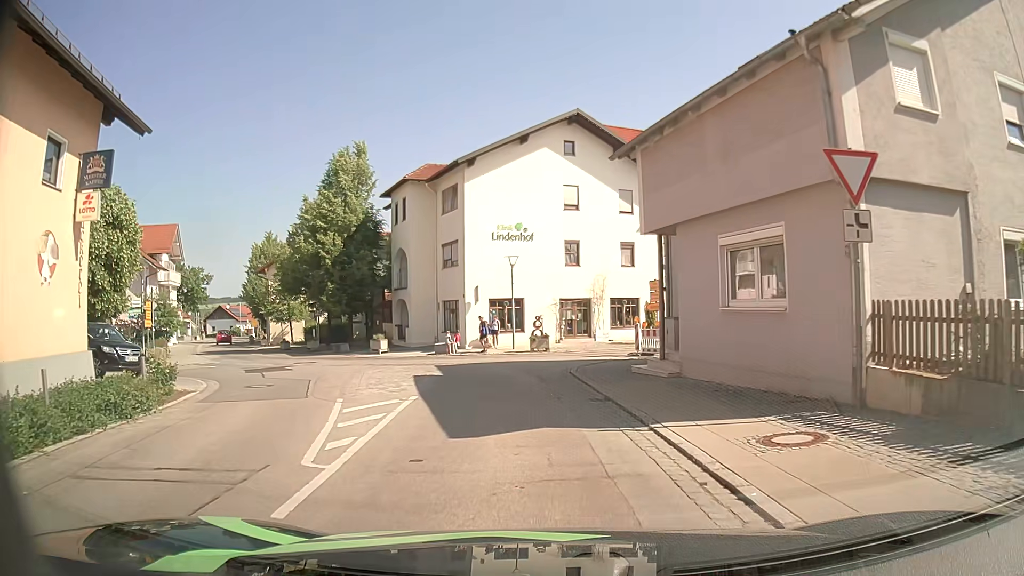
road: tertiary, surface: asphalt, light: Day
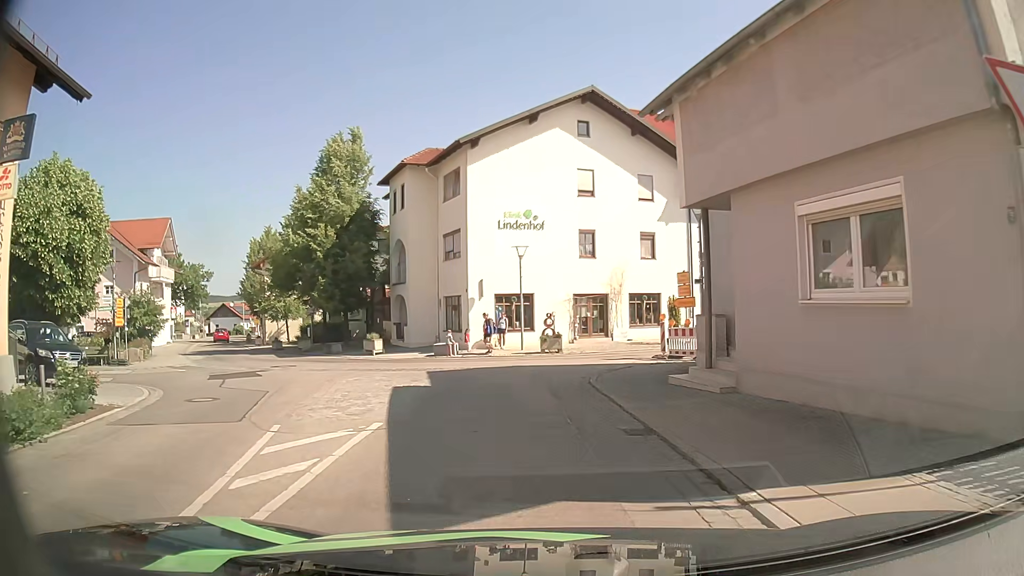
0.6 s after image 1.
(-0.1, +3.5) m; -2°
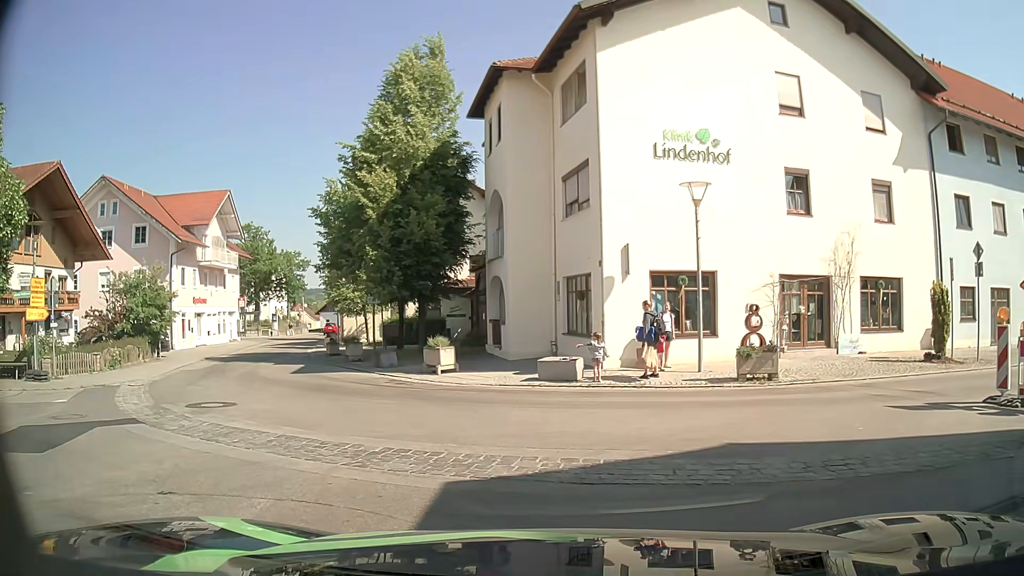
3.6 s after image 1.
(-1.1, +13.1) m; -12°
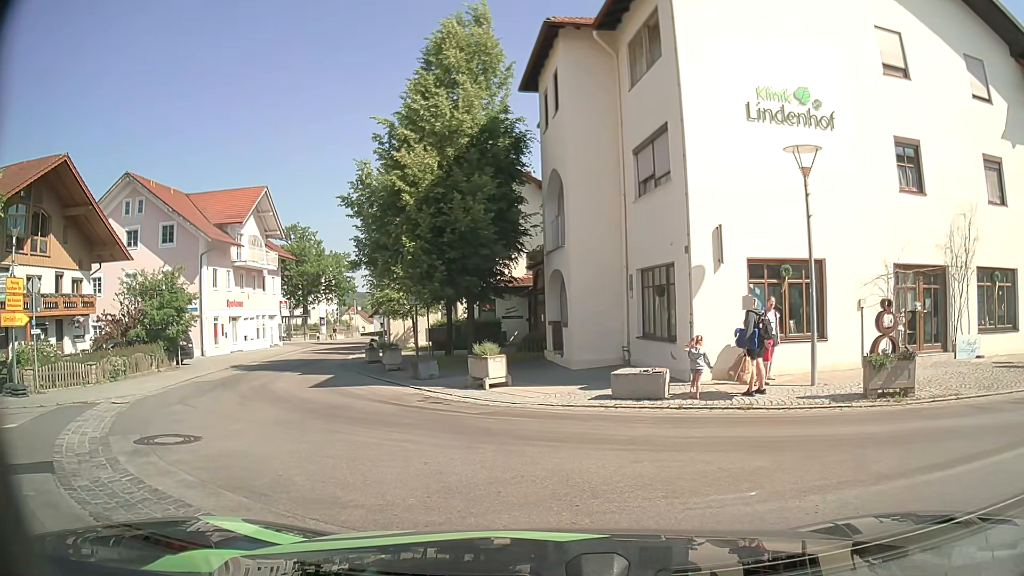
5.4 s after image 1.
(-0.1, +3.3) m; -3°
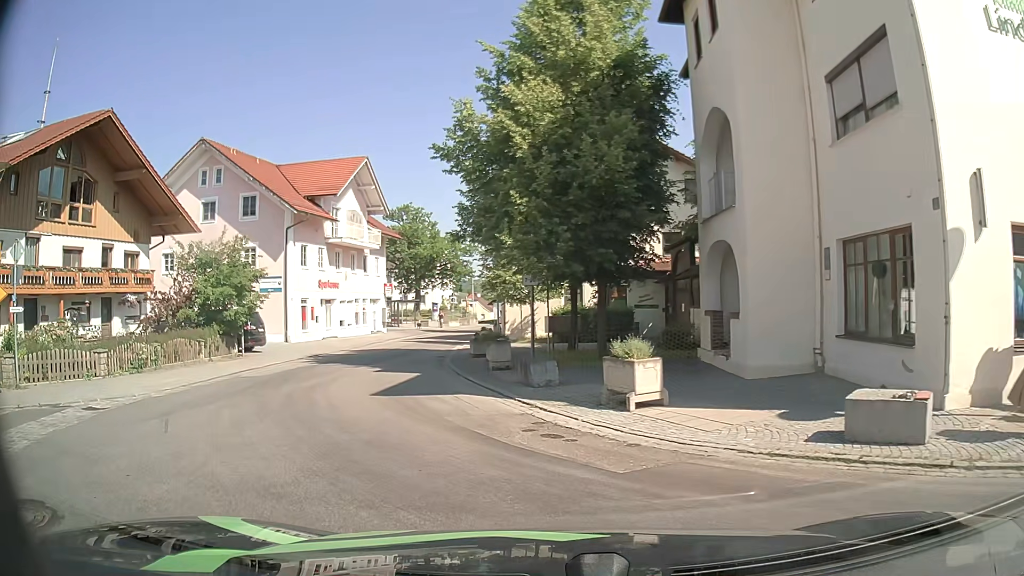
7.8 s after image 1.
(-0.7, +5.5) m; -12°
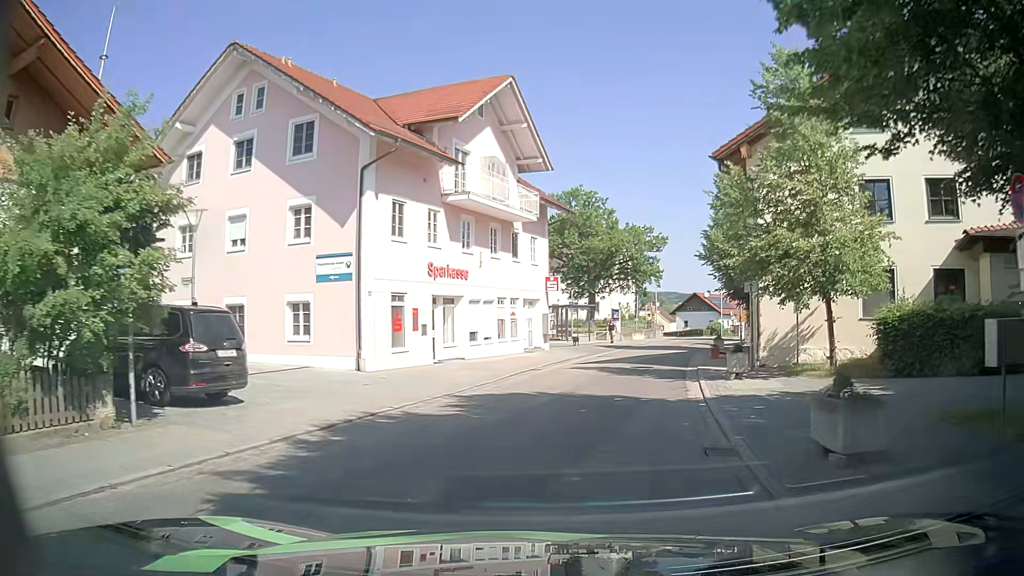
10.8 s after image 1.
(-3.8, +17.3) m; -16°
(+1, +10) (+2, +20) (+5, +29) (+8, +39) (+11, +48) (+15, +58) (+18, +67) (+21, +77) (+22, +87) (+22, +97) m
